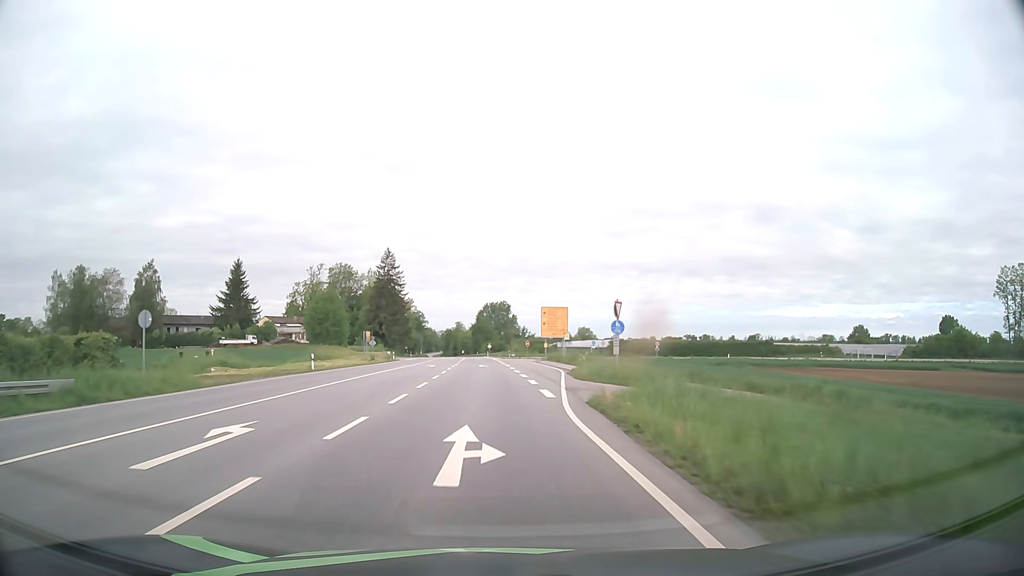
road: primary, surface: asphalt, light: Day
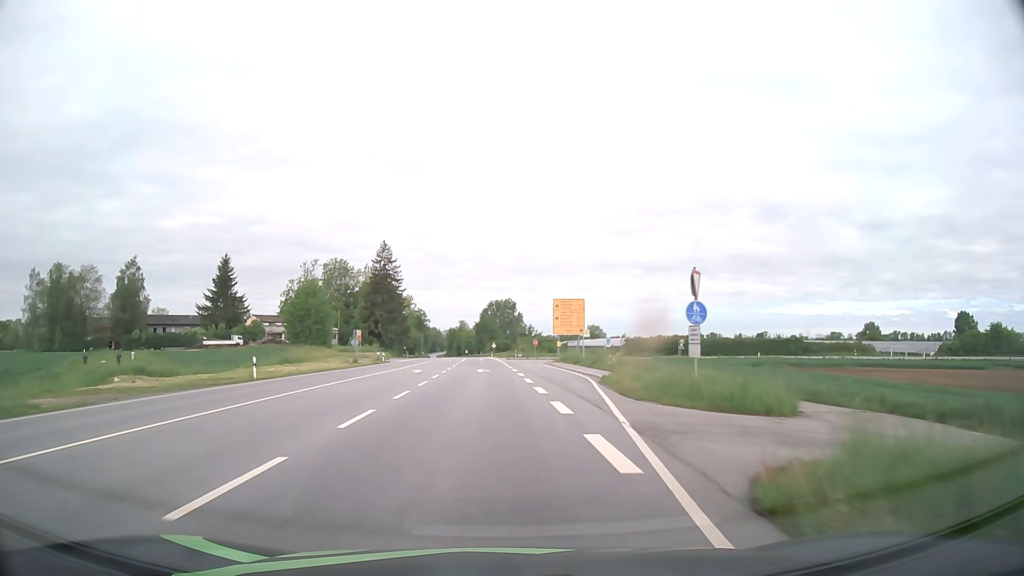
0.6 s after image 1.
(0.0, +10.8) m; 0°
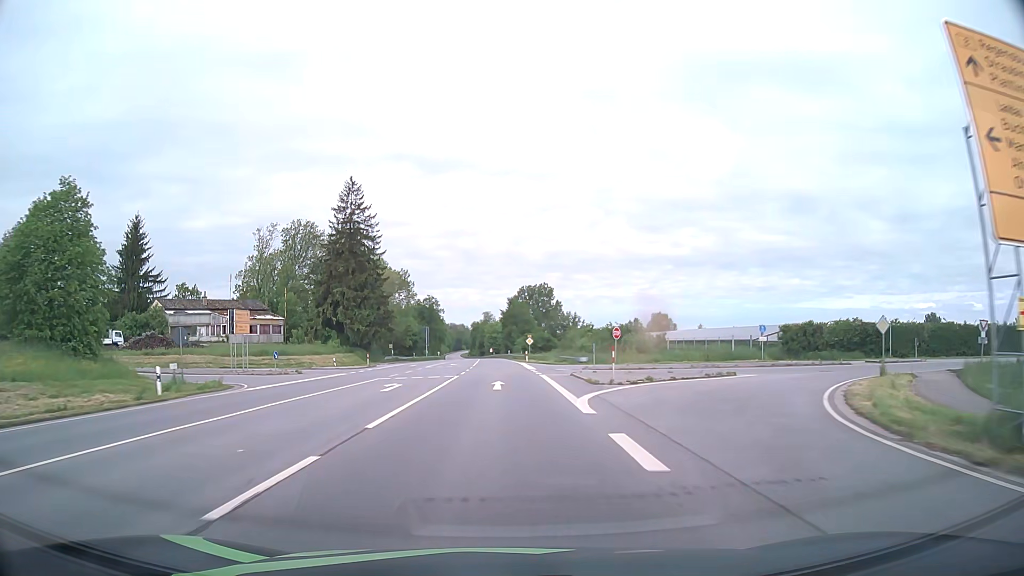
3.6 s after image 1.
(-1.6, +54.2) m; -3°
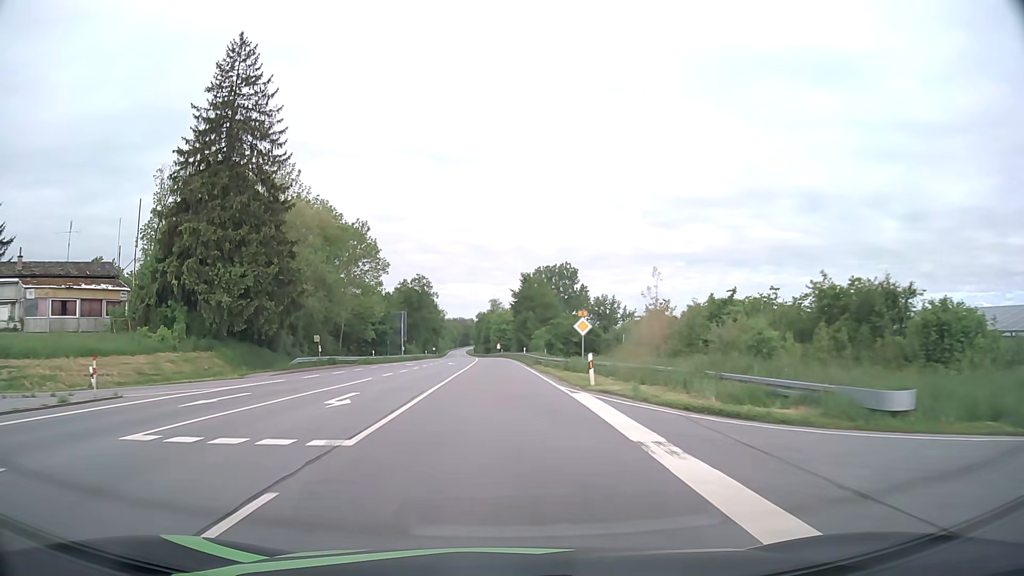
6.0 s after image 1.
(-0.3, +43.6) m; -1°
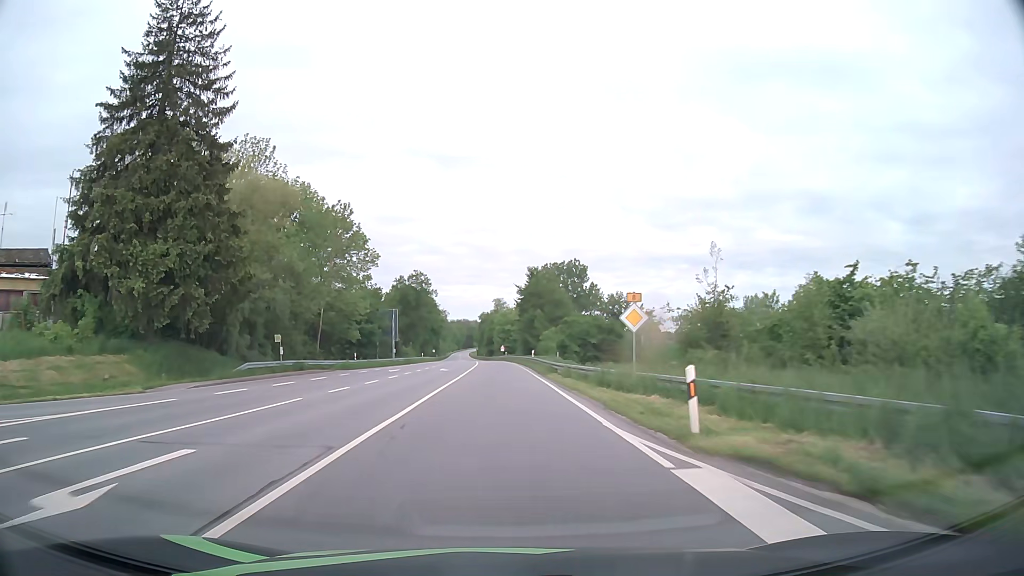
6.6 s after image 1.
(0.0, +11.0) m; 0°
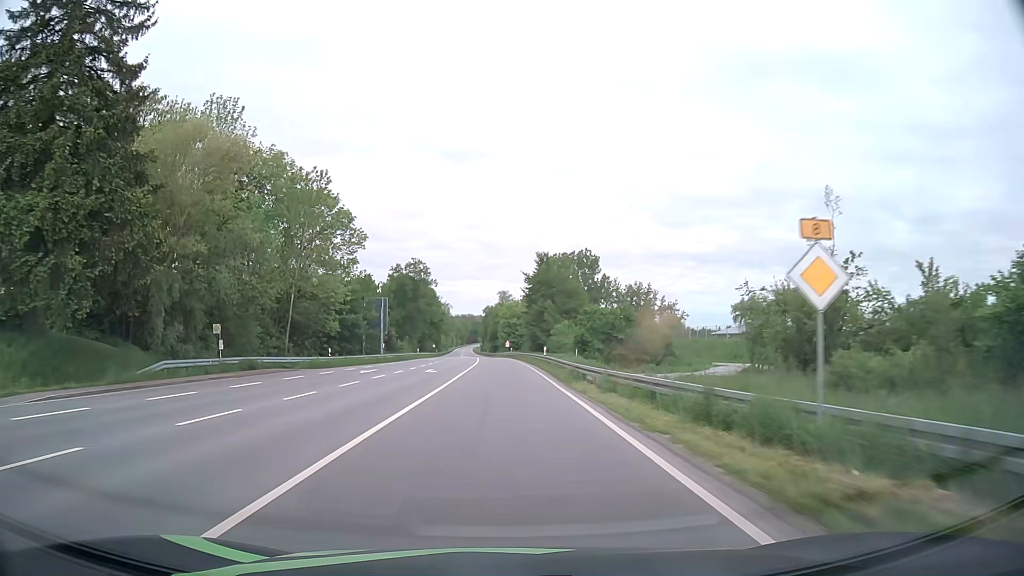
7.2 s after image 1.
(-0.1, +11.0) m; 0°
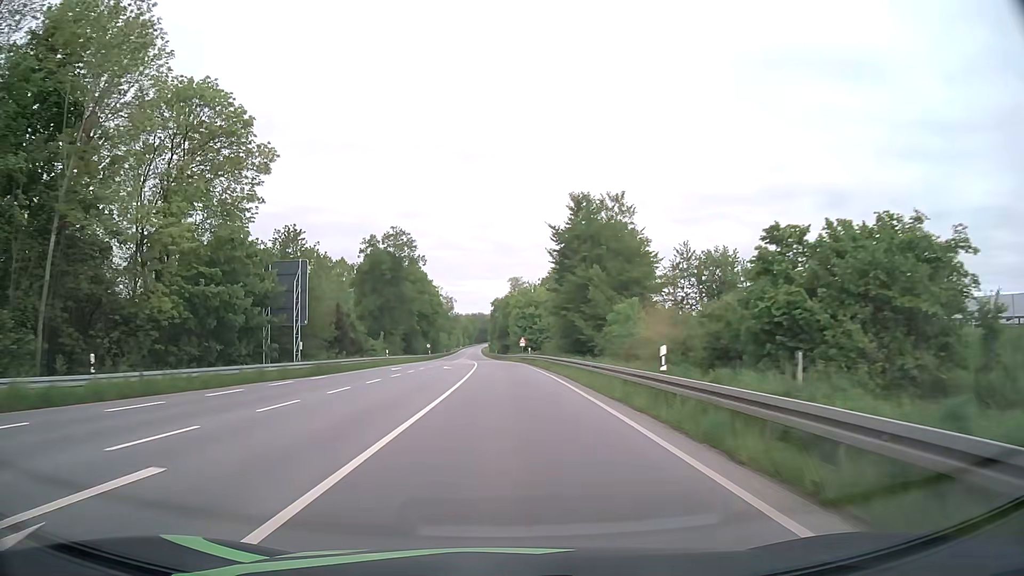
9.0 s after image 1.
(-0.4, +33.1) m; -1°
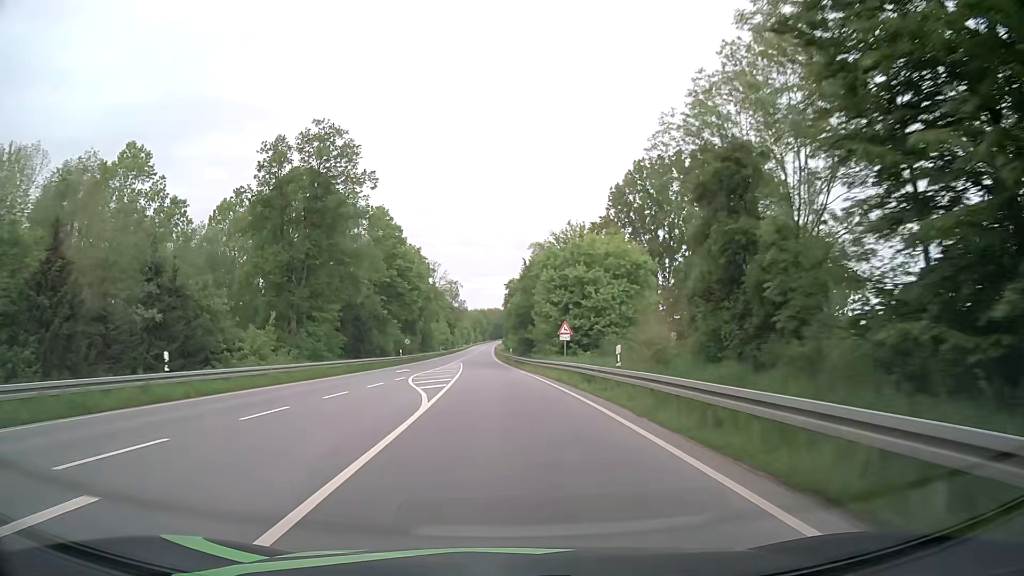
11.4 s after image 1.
(-0.4, +43.9) m; -1°
(0, +10) (0, +20) (-1, +30) (-1, +40) (-2, +50) (-2, +60) (-3, +70) (-3, +80) (-4, +90) (-4, +100) m
